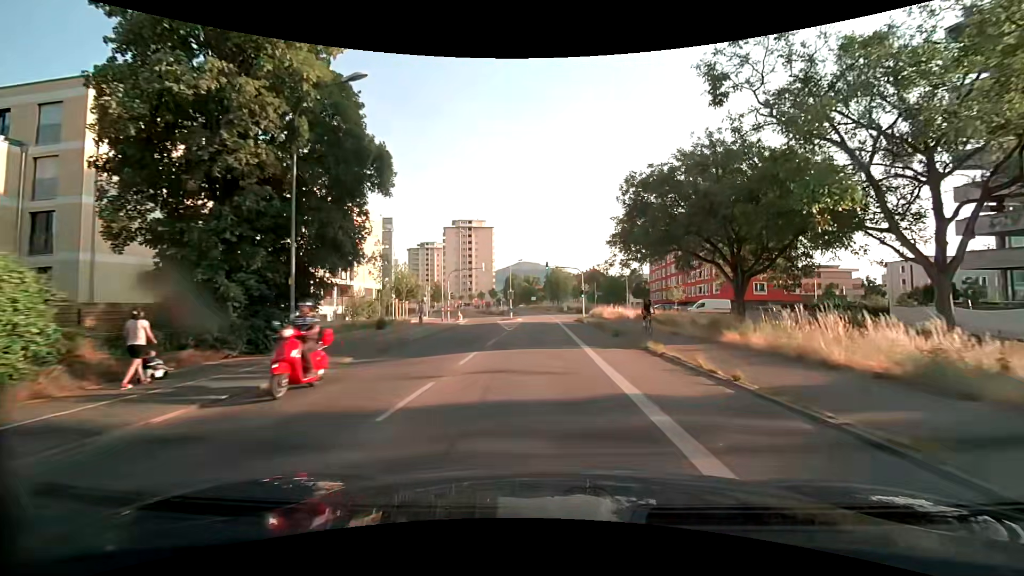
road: secondary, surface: asphalt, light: Day
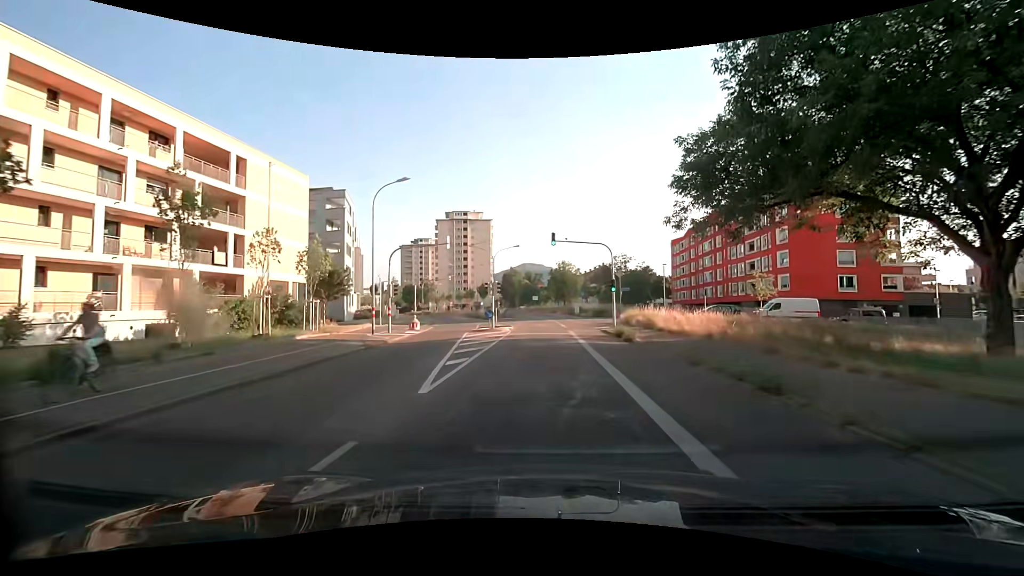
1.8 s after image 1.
(-0.1, +21.9) m; 0°
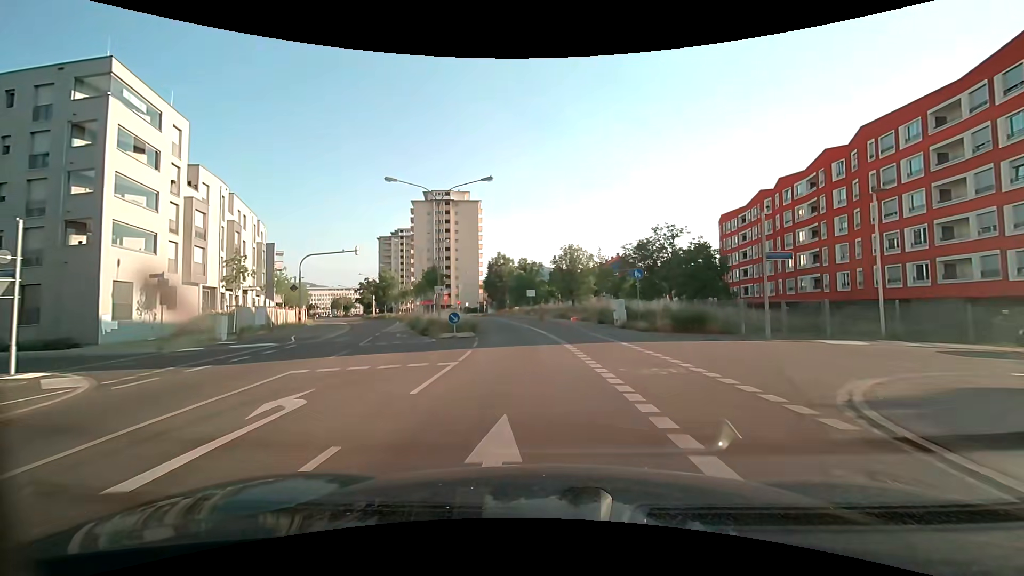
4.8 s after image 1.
(-0.3, +35.5) m; -1°
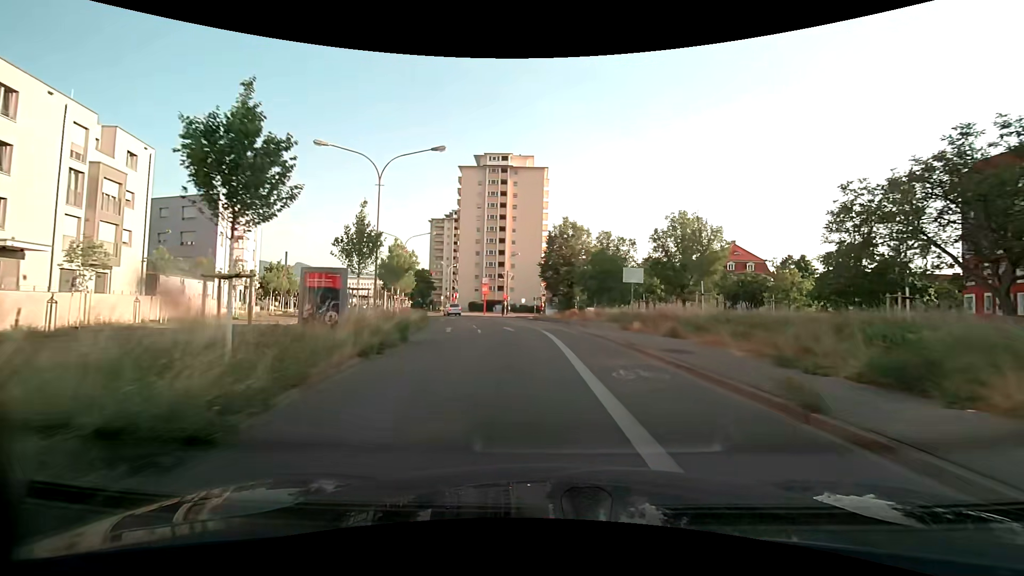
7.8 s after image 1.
(-2.2, +34.8) m; -8°
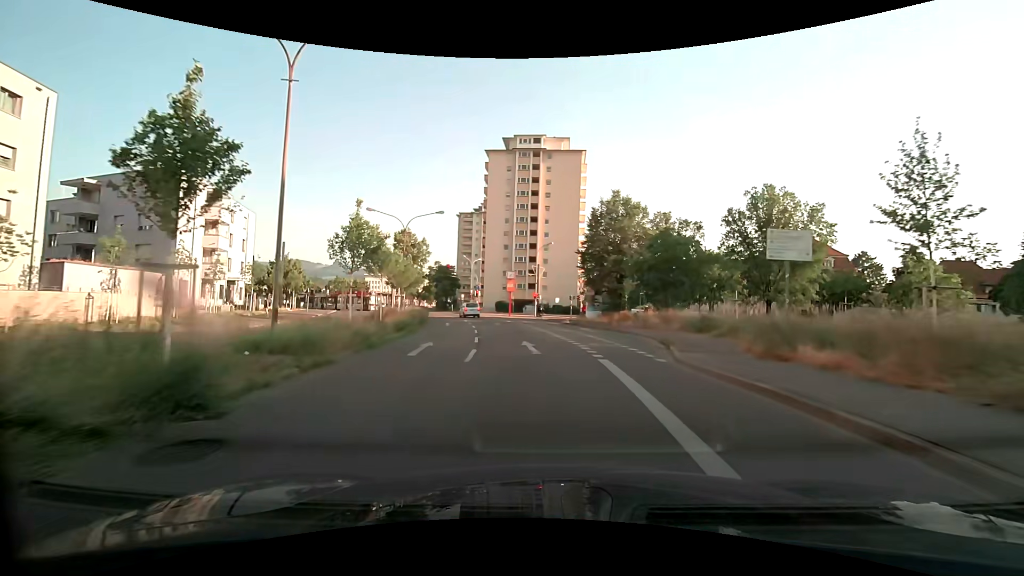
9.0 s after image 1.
(-0.4, +12.7) m; -4°
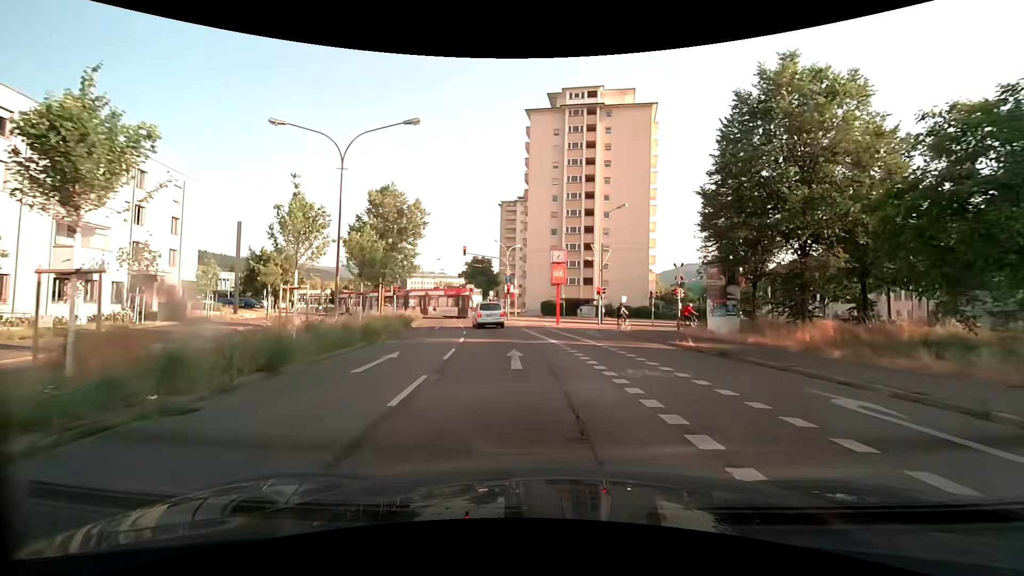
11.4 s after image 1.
(-1.1, +22.7) m; -6°
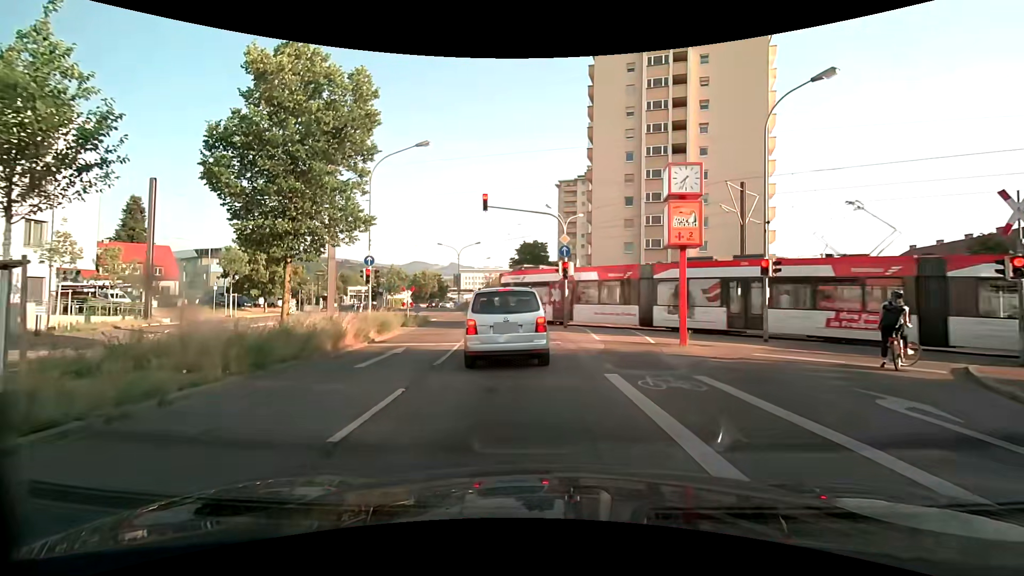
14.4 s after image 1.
(-1.0, +19.5) m; -7°
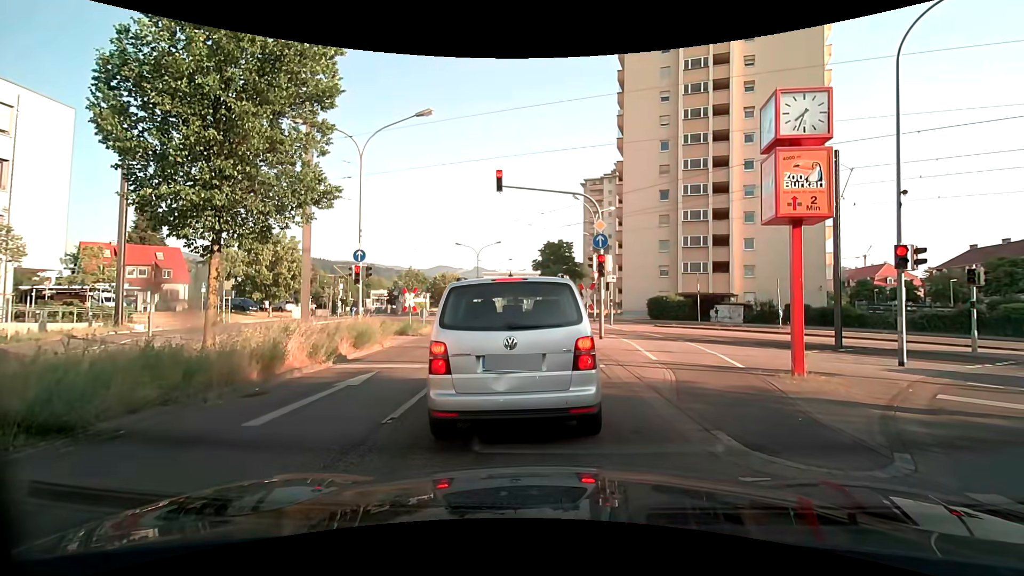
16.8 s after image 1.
(-0.1, +4.7) m; -3°
(0, +10) (0, +20) (-1, +30) (-1, +40) (-2, +50) (-2, +60) (-3, +70) (-3, +80) (-3, +90) (-2, +100) m
